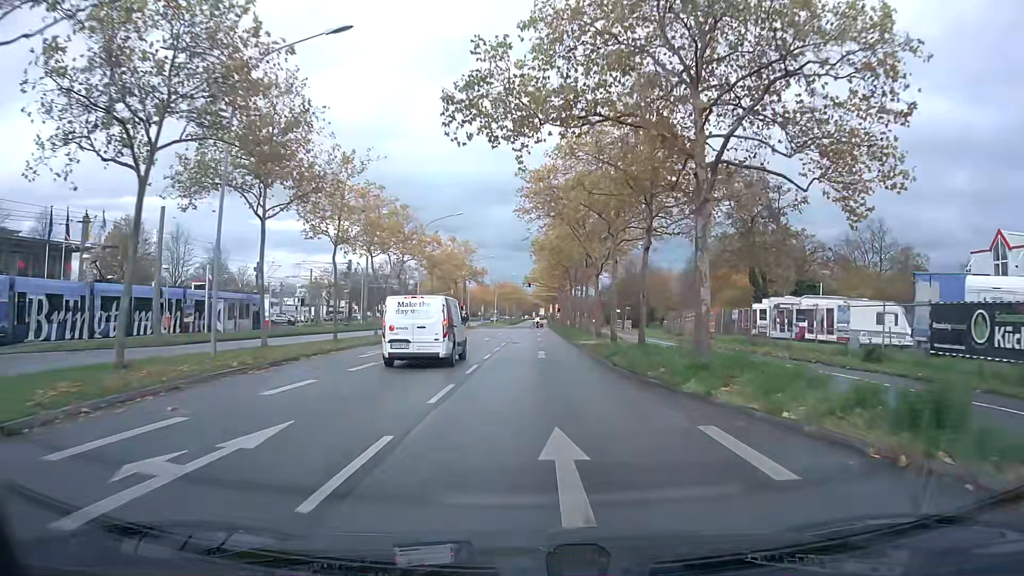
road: primary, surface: asphalt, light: Day
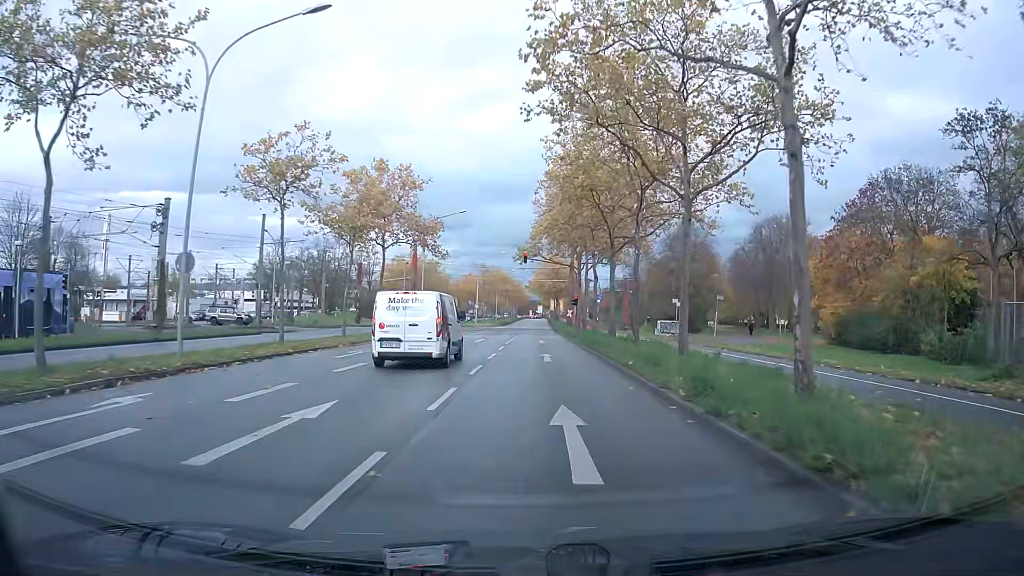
(+0.1, +36.8) m; +1°
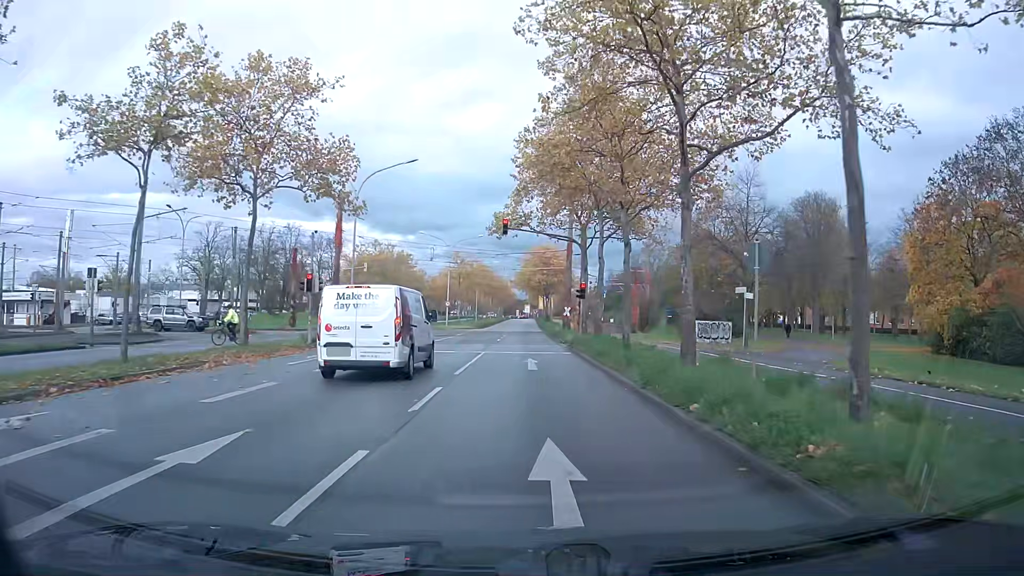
(+0.2, +17.8) m; +1°
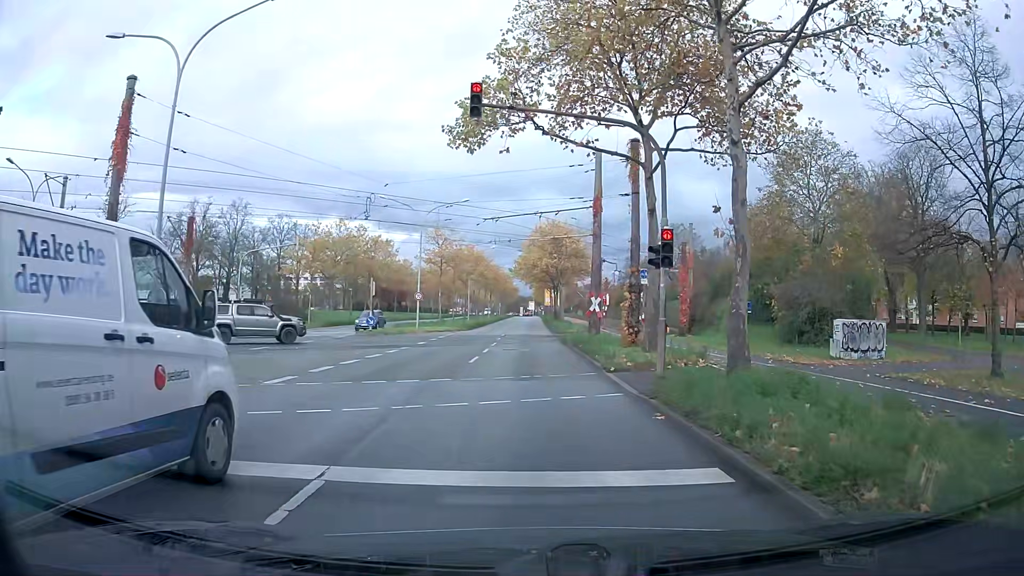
(-0.1, +19.8) m; -1°
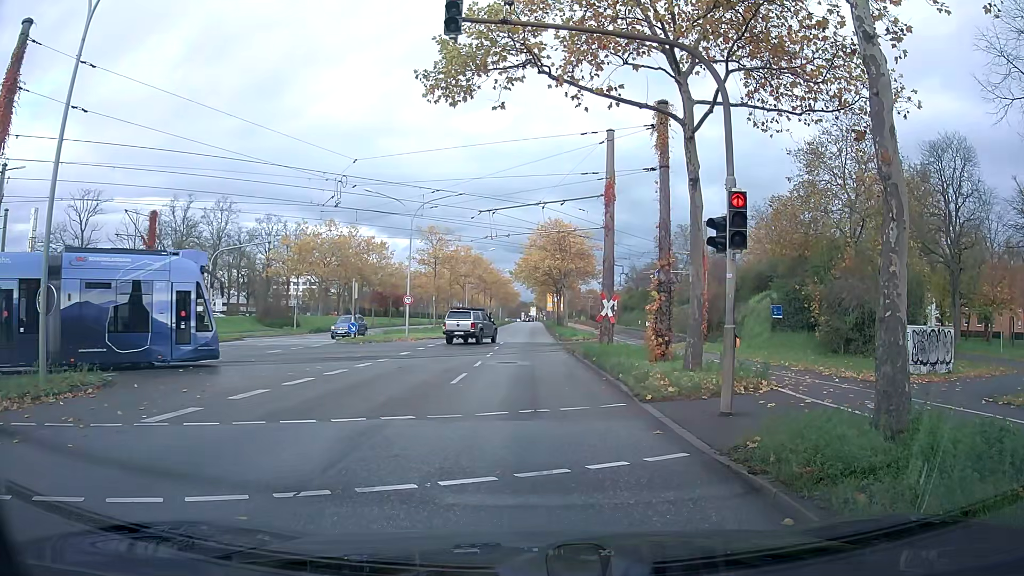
(0.0, +4.5) m; -1°
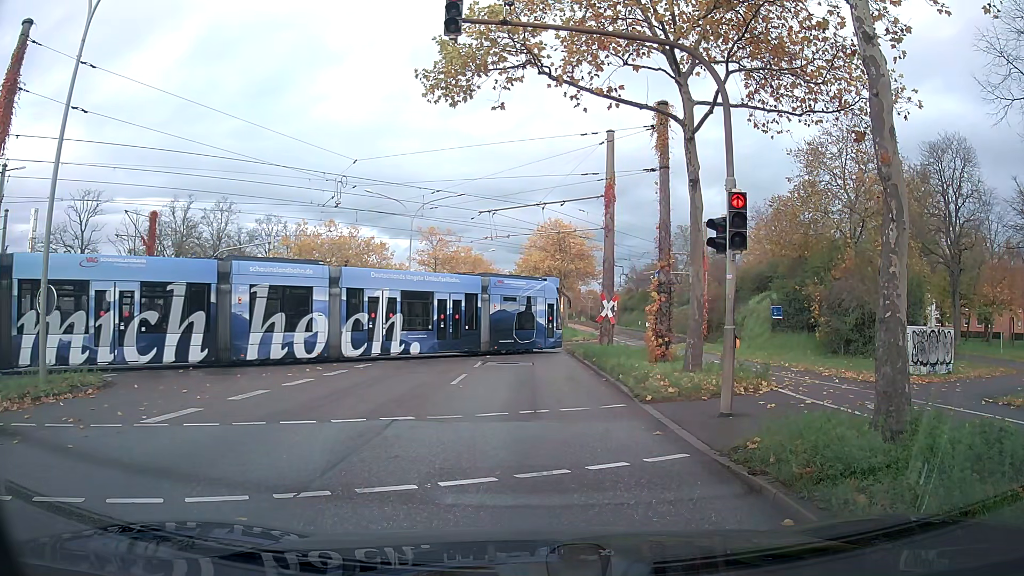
(0.0, +0.1) m; 0°
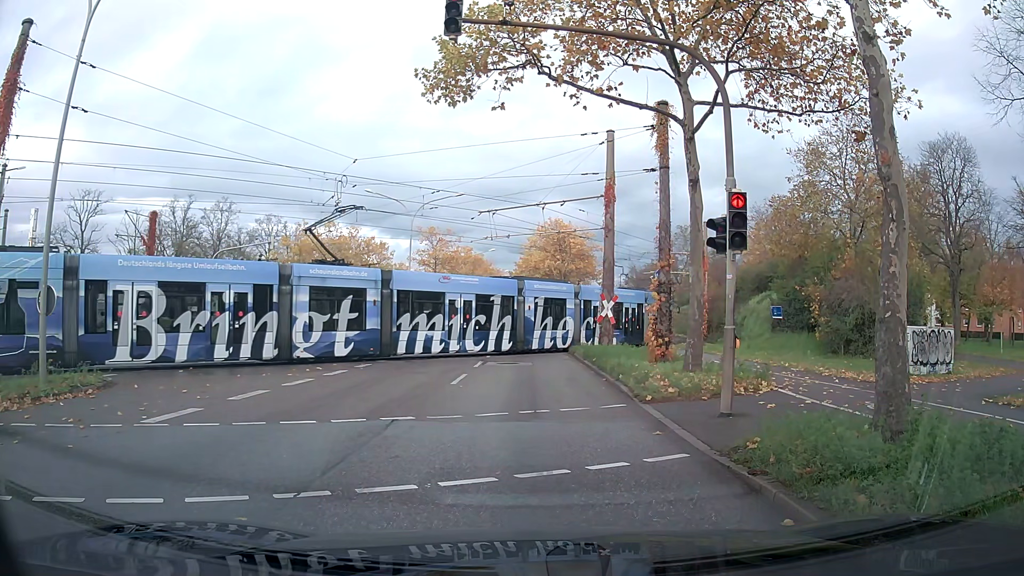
(0.0, 0.0) m; 0°
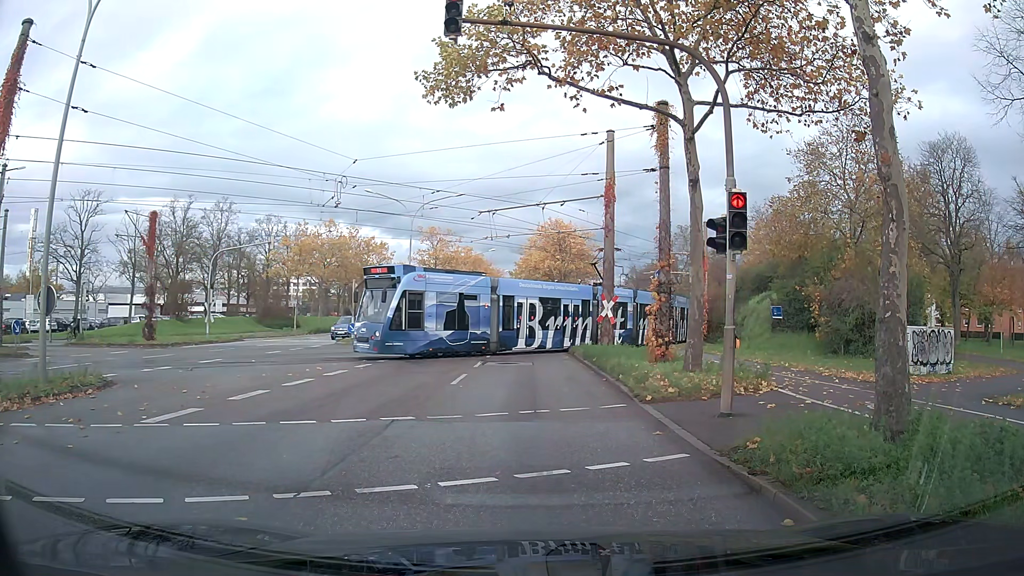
(0.0, 0.0) m; 0°
